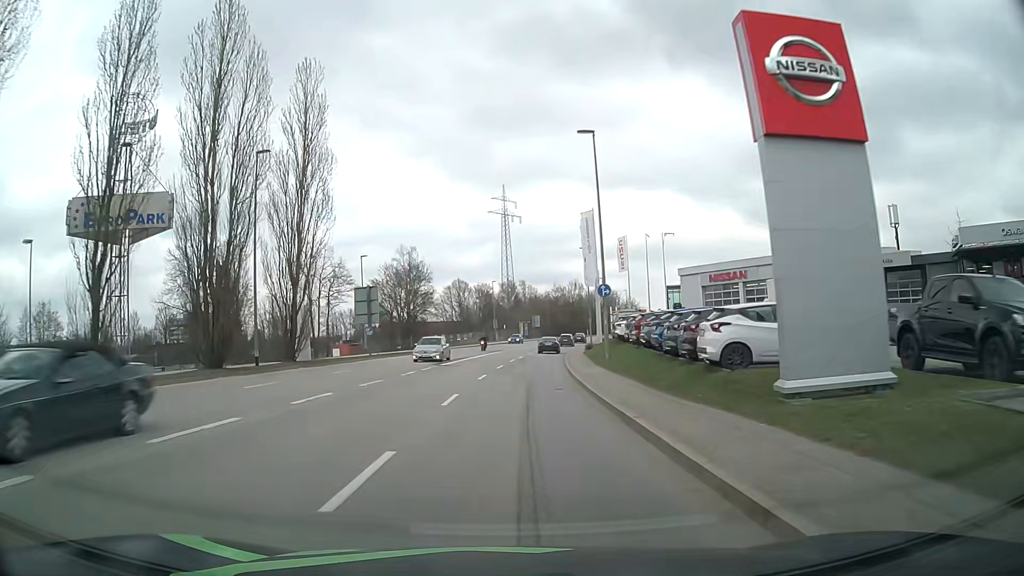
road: tertiary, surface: asphalt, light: Day
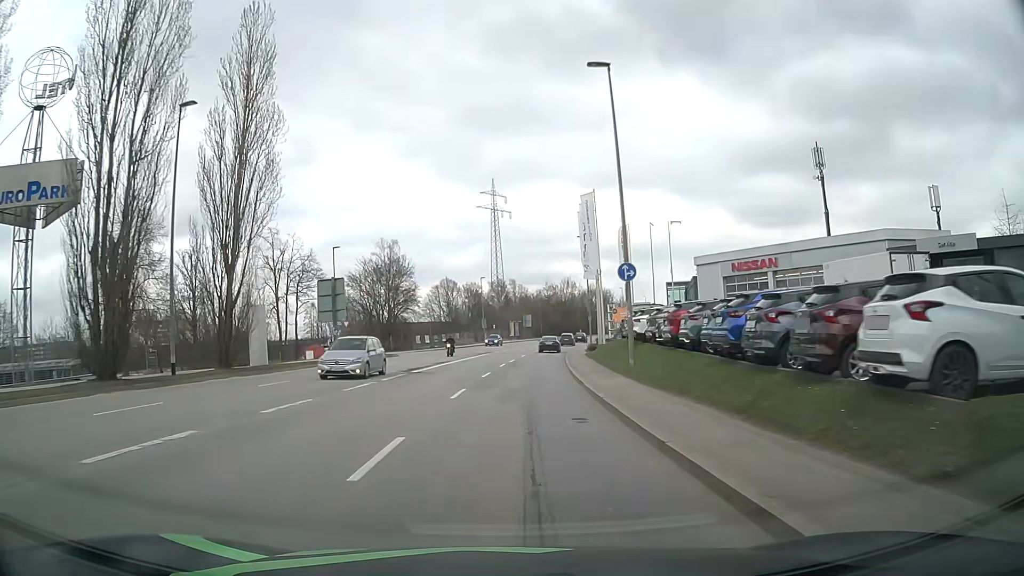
(+0.1, +7.8) m; +1°
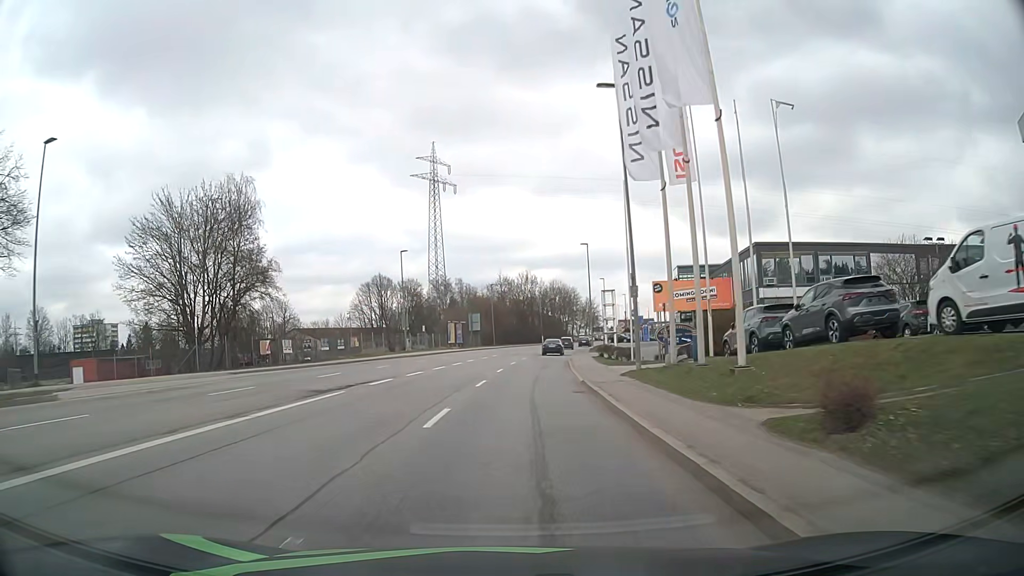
(+1.2, +39.0) m; +4°
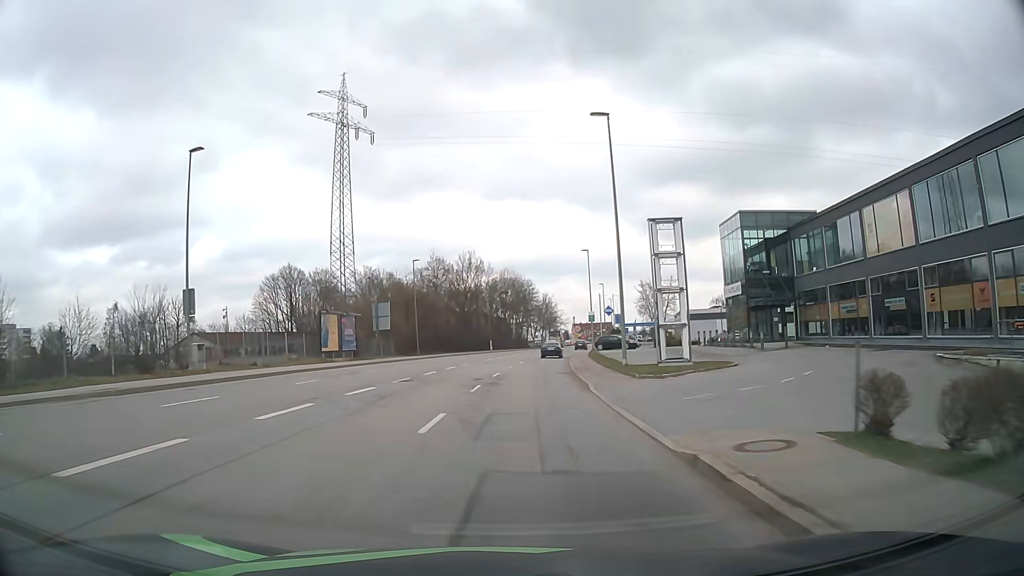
(+1.5, +38.9) m; +5°
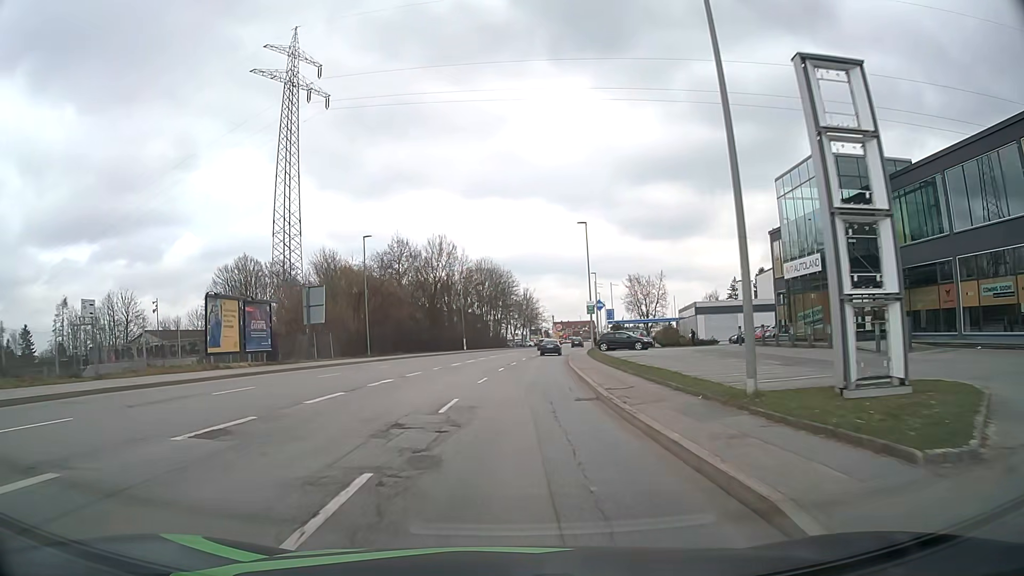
(+0.2, +15.5) m; +2°
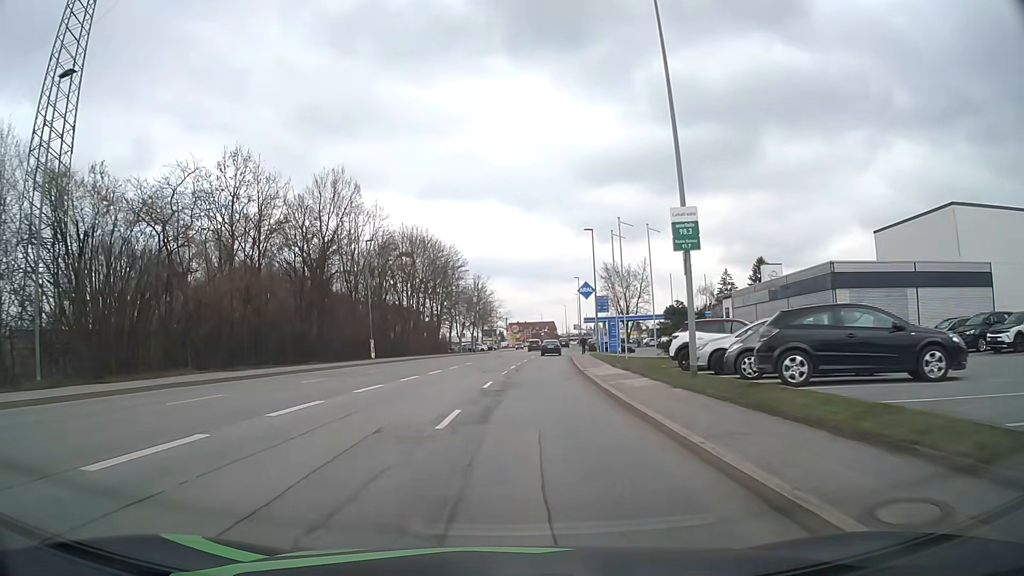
(+1.2, +38.4) m; +4°
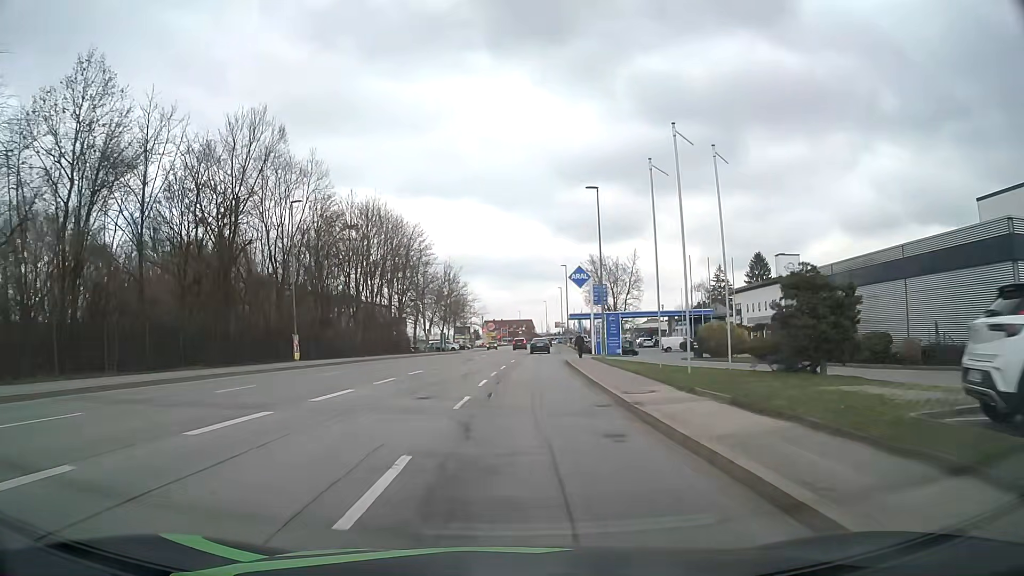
(+0.2, +15.3) m; +2°
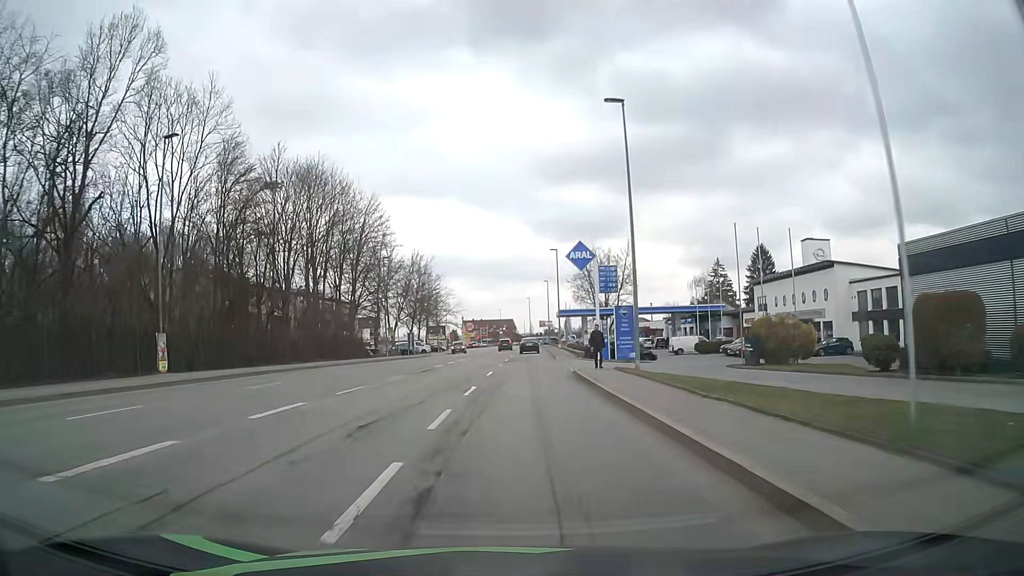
(+0.3, +15.4) m; +1°
(0, +10) (0, +20) (+1, +30) (+1, +40) (+2, +50) (+2, +60) (+3, +70) (+3, +80) (+3, +90) (+4, +100) m
